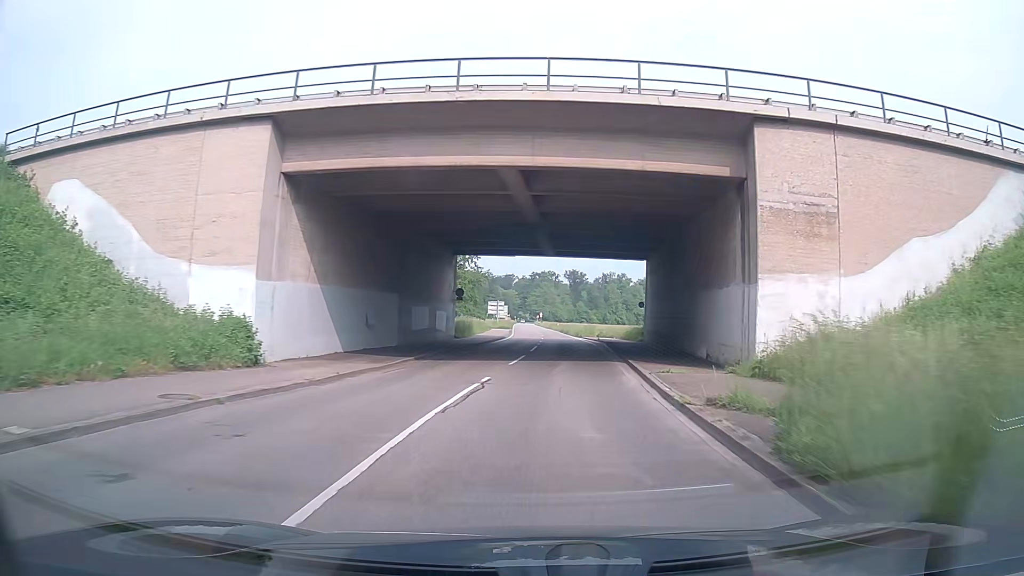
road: secondary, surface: asphalt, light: Day
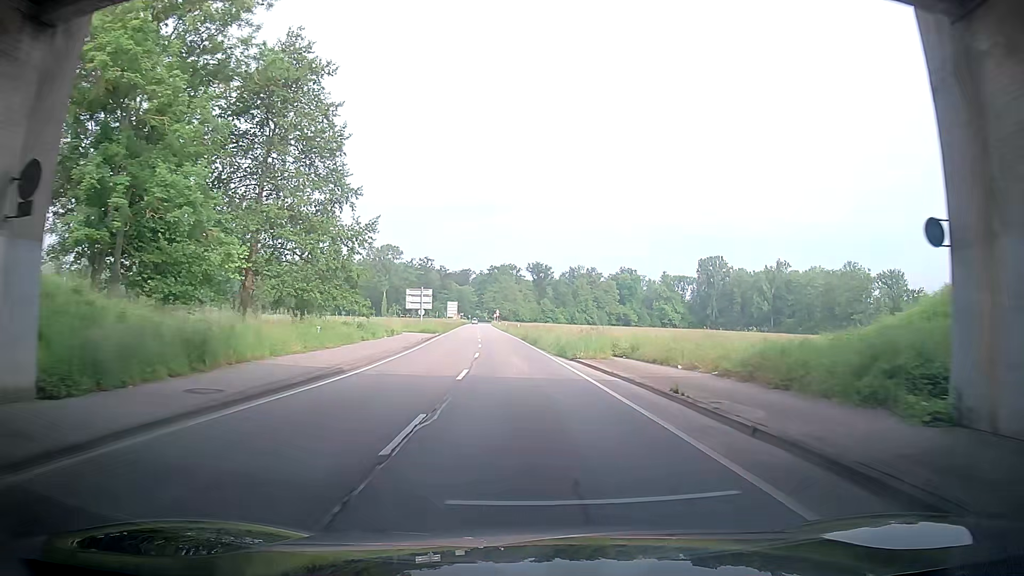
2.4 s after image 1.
(+2.1, +39.1) m; +4°
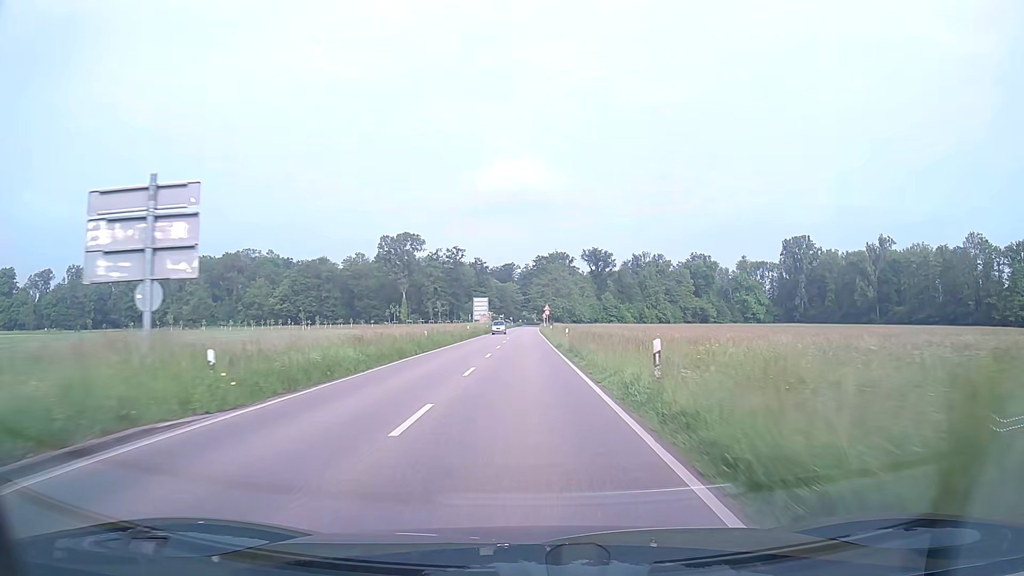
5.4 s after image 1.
(-2.8, +53.3) m; -5°
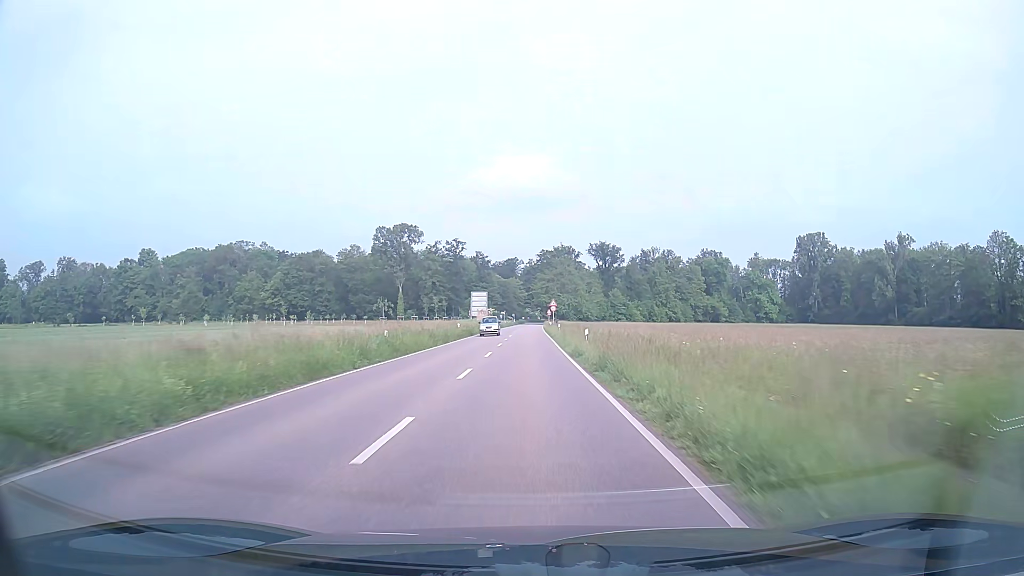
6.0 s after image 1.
(0.0, +11.0) m; 0°
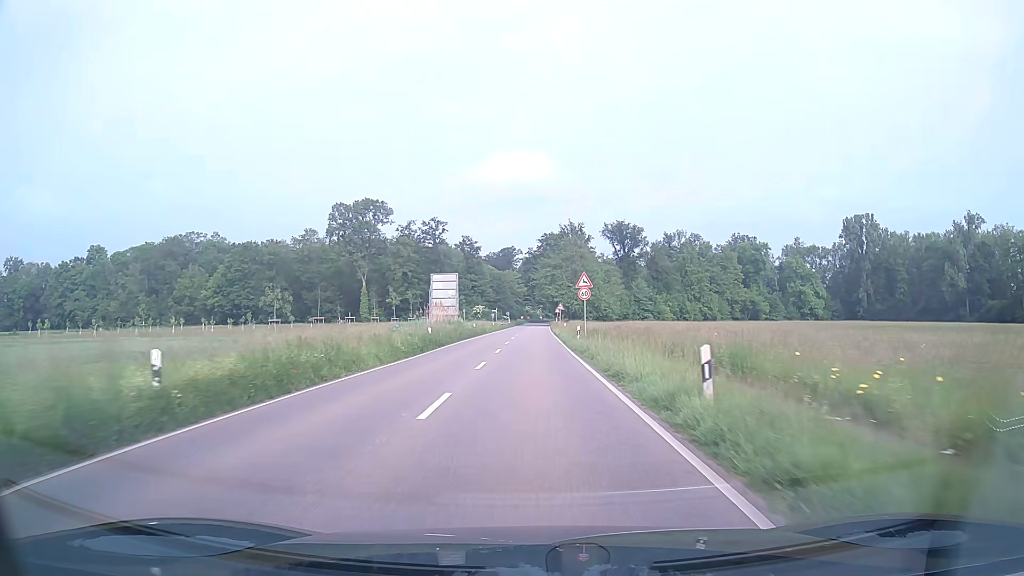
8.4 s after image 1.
(-0.1, +42.4) m; 0°
(0, +10) (0, +20) (0, +30) (0, +40) (0, +50) (+1, +60) (+1, +70) (+1, +80) (+1, +90) (+1, +100) m
